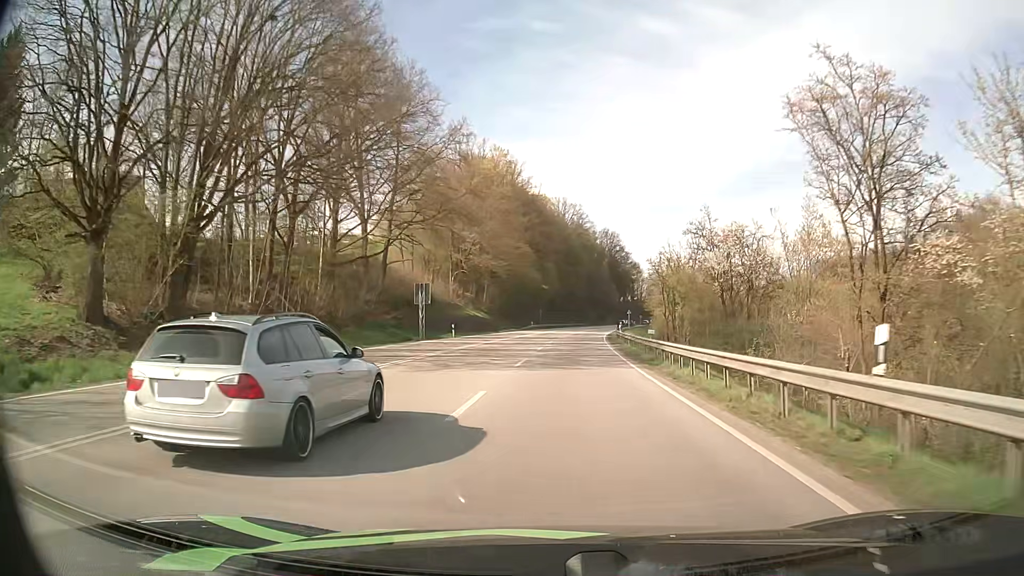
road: primary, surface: asphalt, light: Day
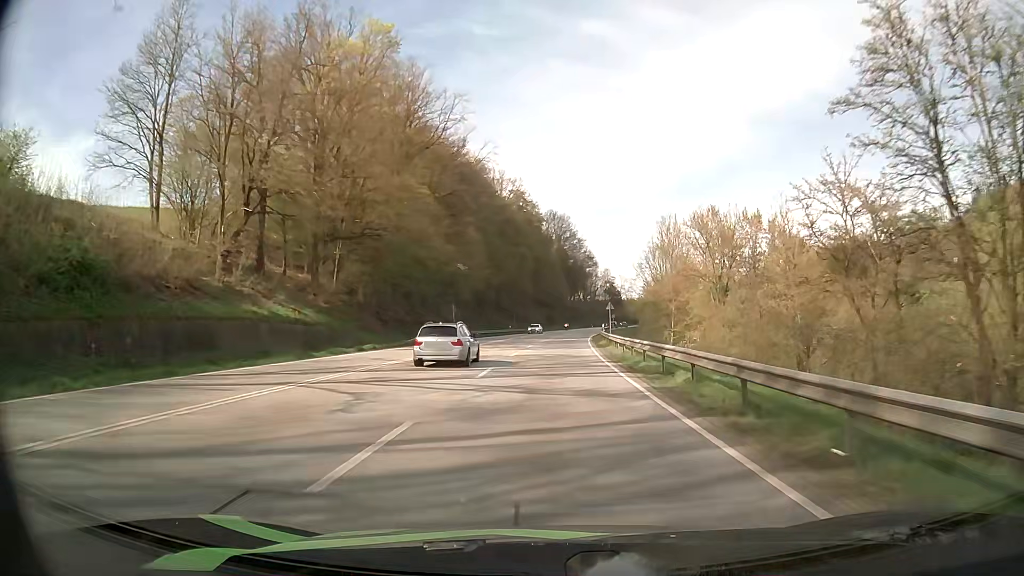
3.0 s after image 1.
(+2.2, +52.7) m; +5°
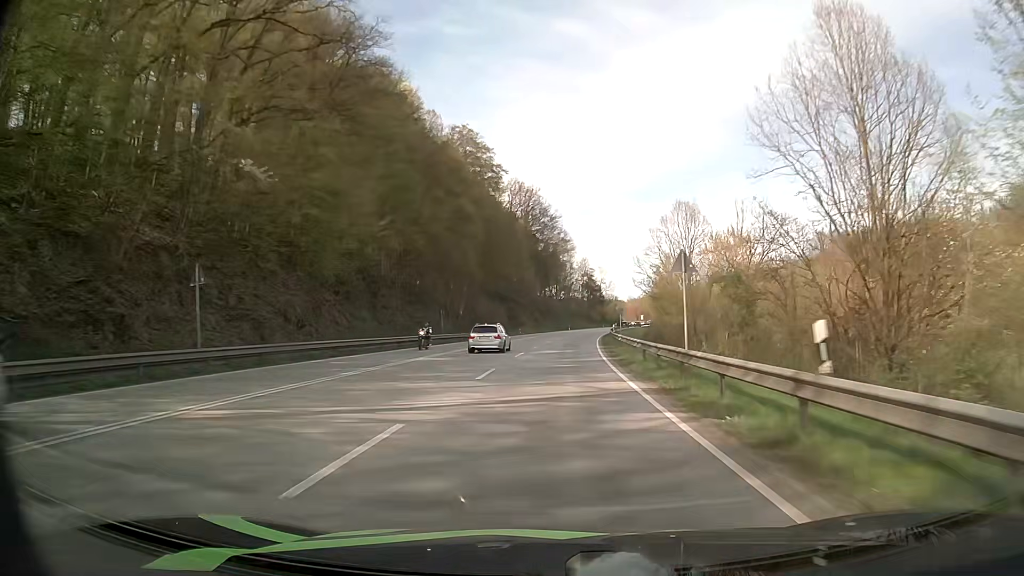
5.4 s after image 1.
(+1.2, +47.8) m; +3°
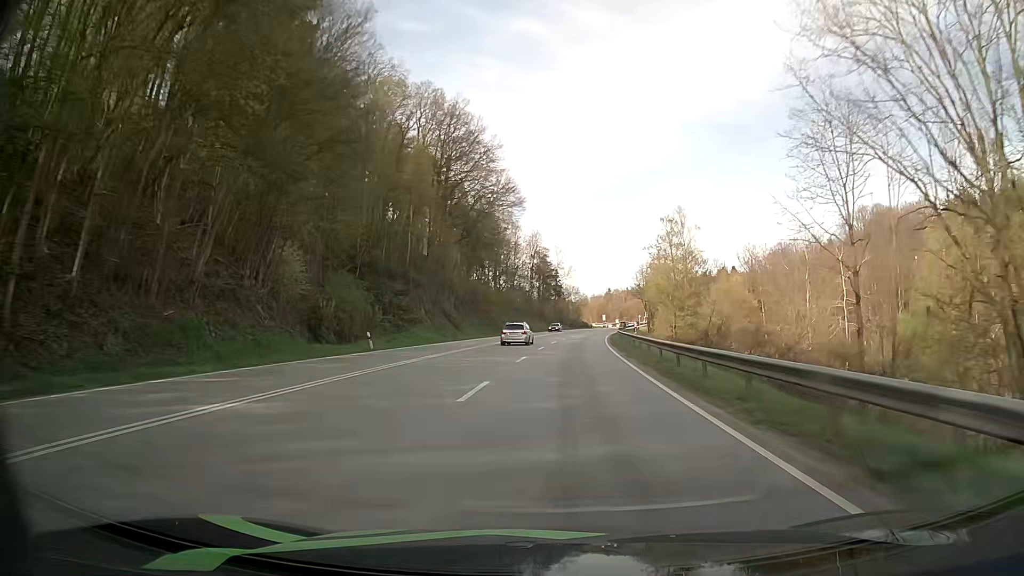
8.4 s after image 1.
(+2.3, +64.6) m; +4°
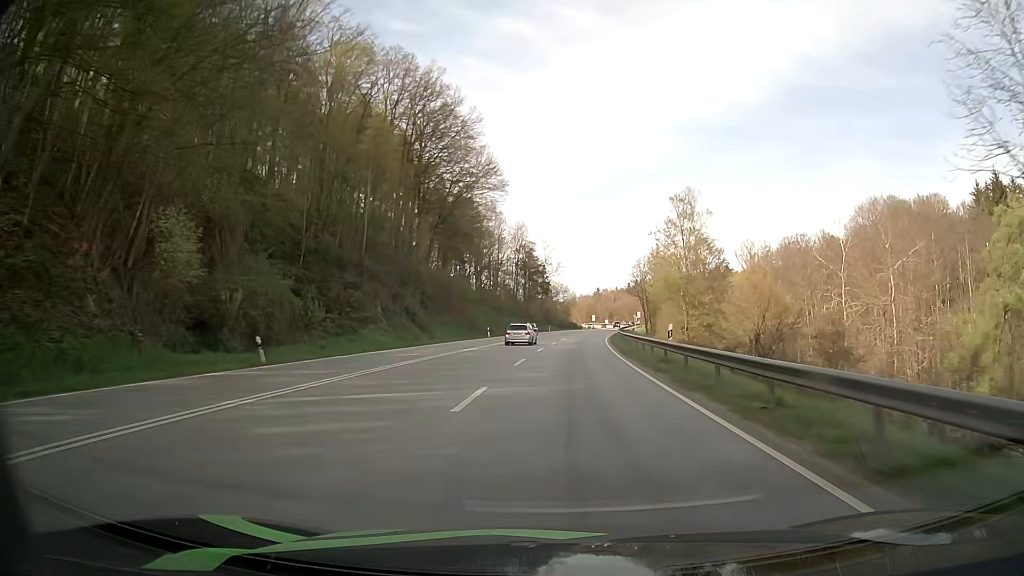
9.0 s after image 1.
(+0.1, +13.2) m; +1°
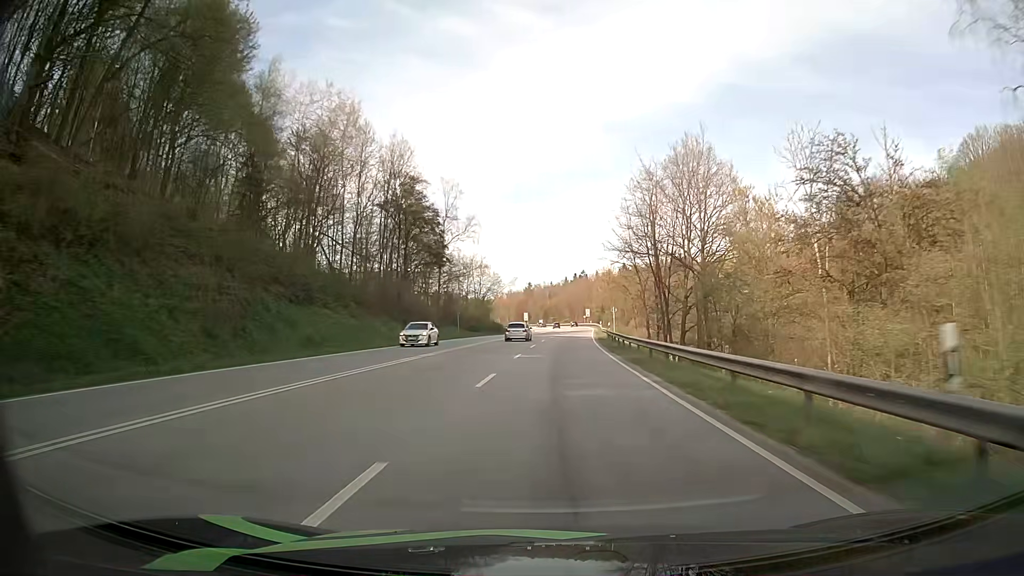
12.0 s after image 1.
(+3.5, +67.0) m; +6°
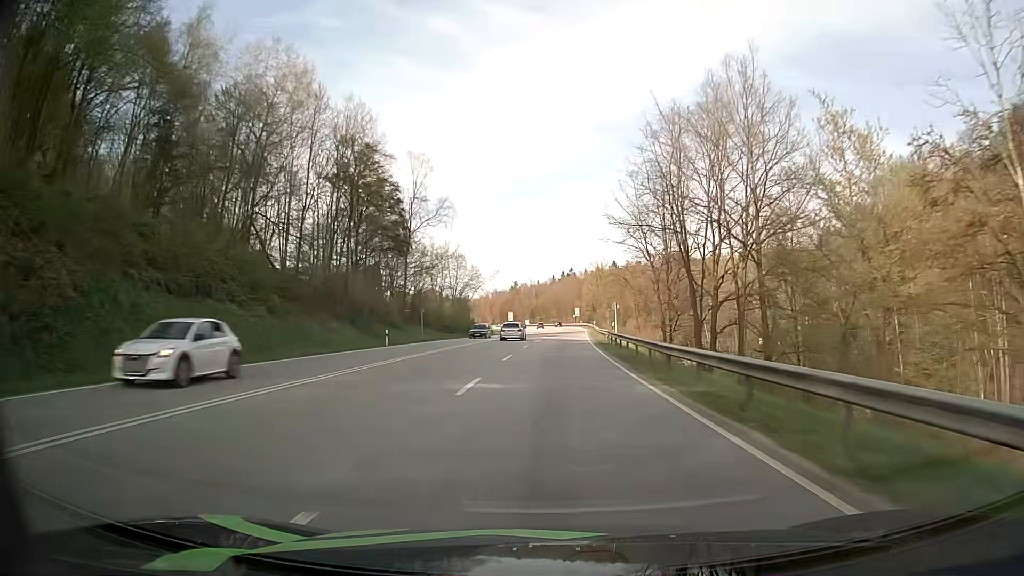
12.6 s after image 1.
(+0.1, +13.6) m; +1°
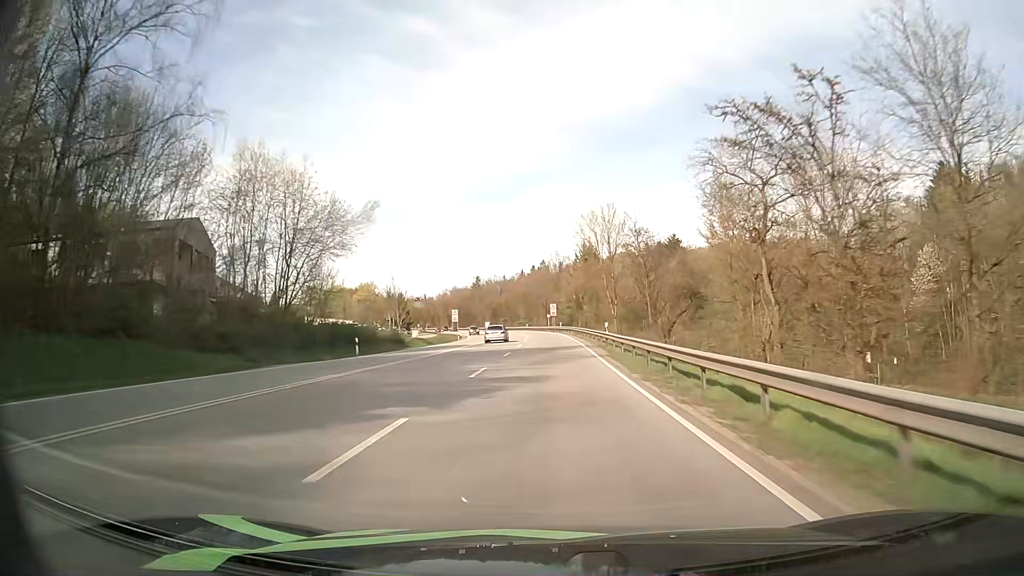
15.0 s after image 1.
(+1.5, +54.3) m; +3°
(0, +10) (0, +20) (0, +30) (0, +40) (0, +50) (0, +60) (-1, +70) (-1, +80) (-2, +90) (-3, +100) m
